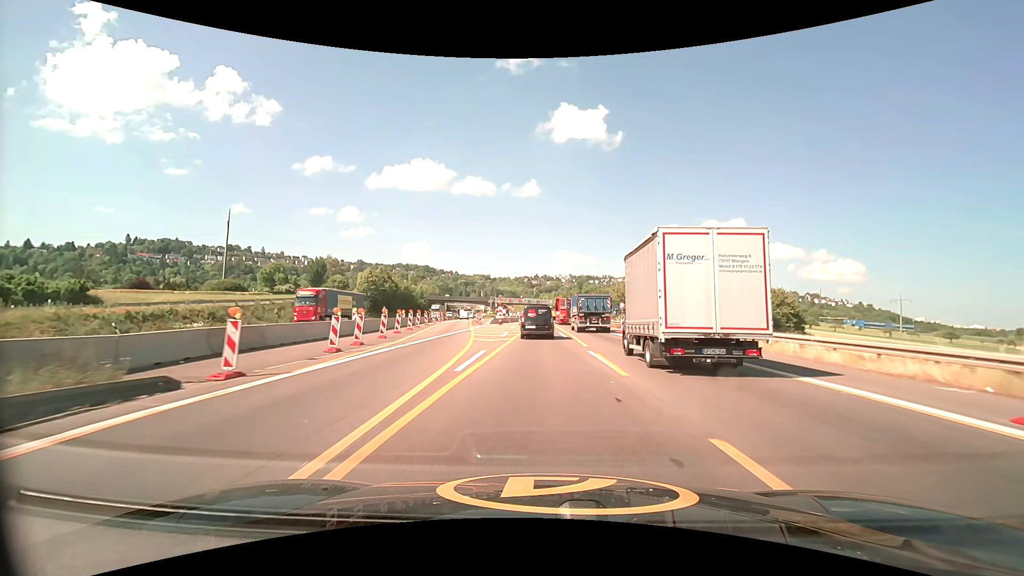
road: motorway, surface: asphalt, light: Day
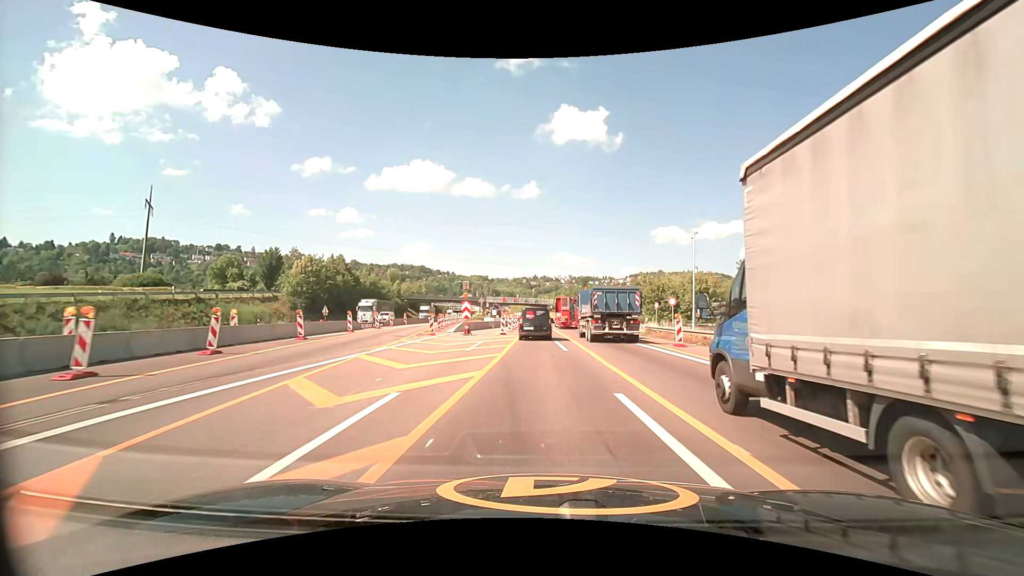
(0.0, +28.6) m; 0°
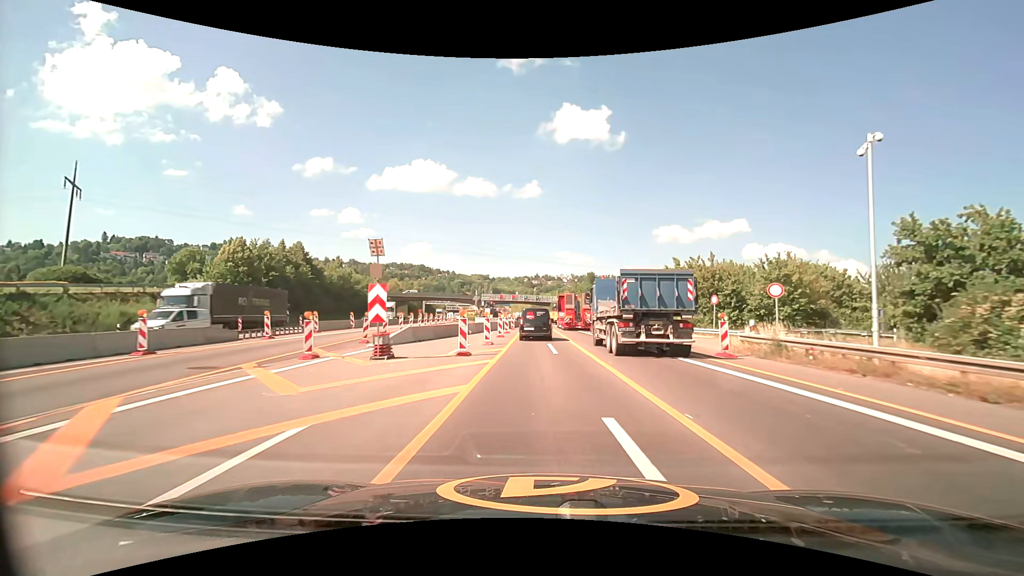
(0.0, +19.5) m; 0°
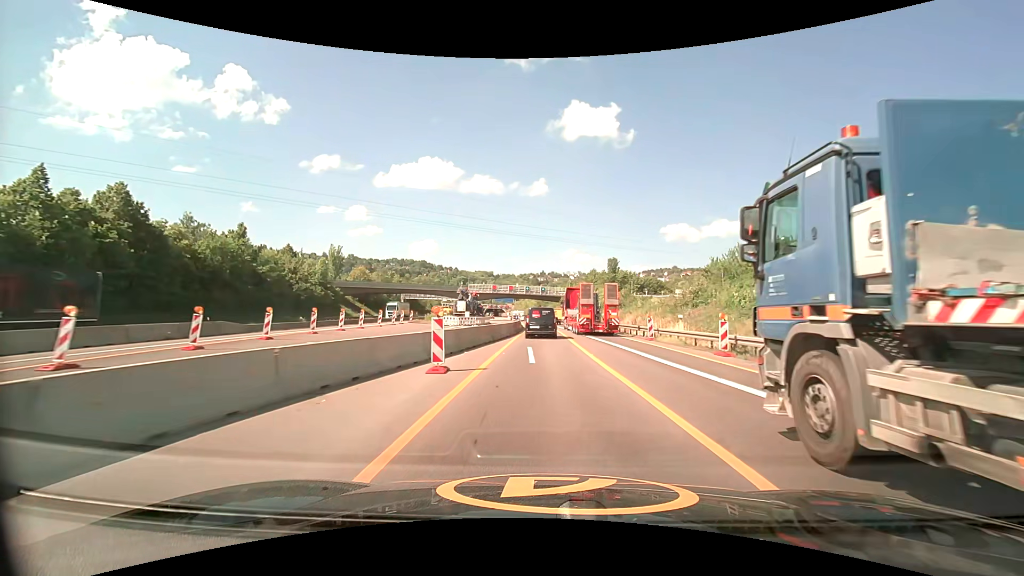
(-0.2, +39.5) m; -1°
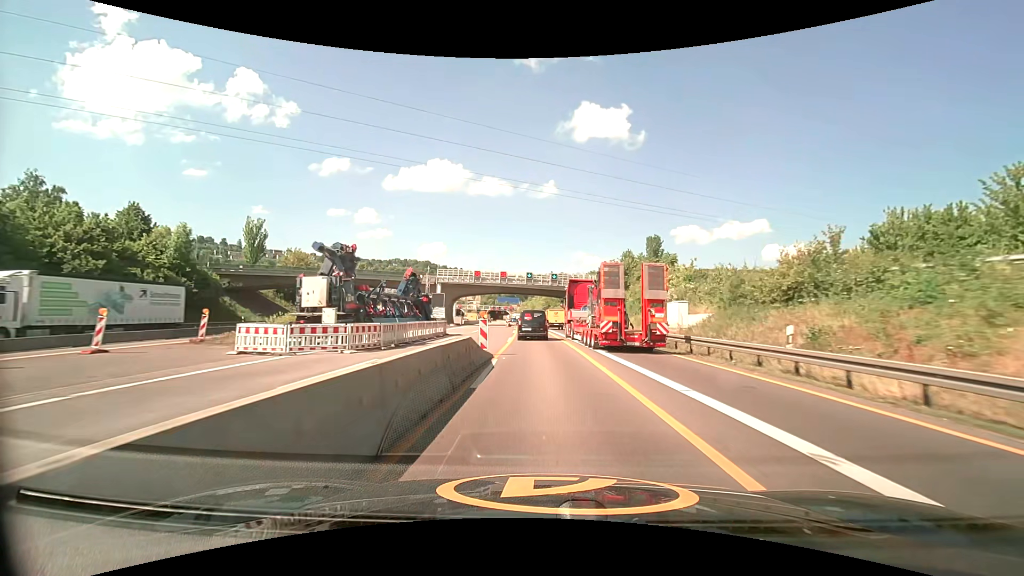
(-0.1, +41.2) m; -1°
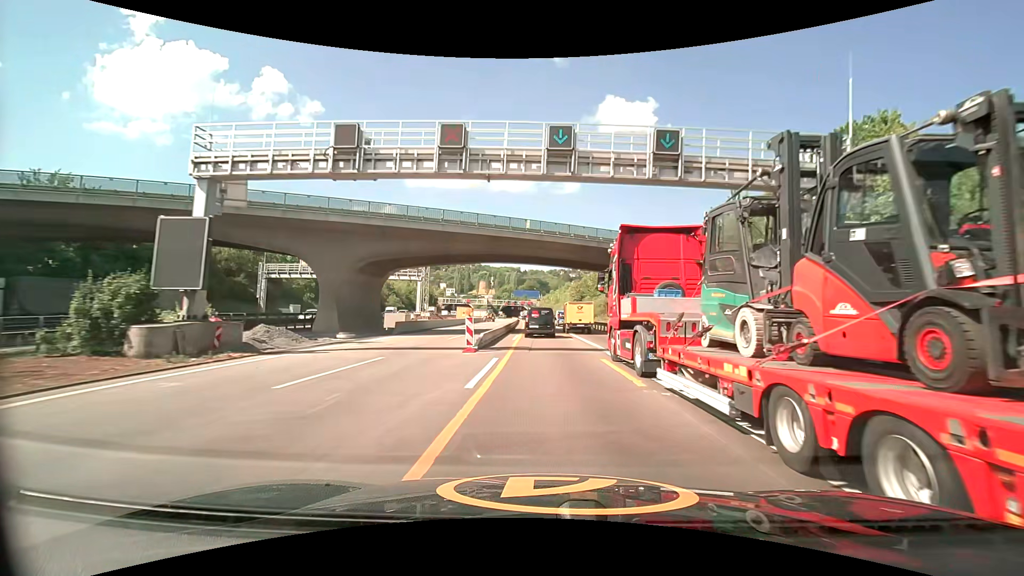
(-1.4, +54.4) m; -3°
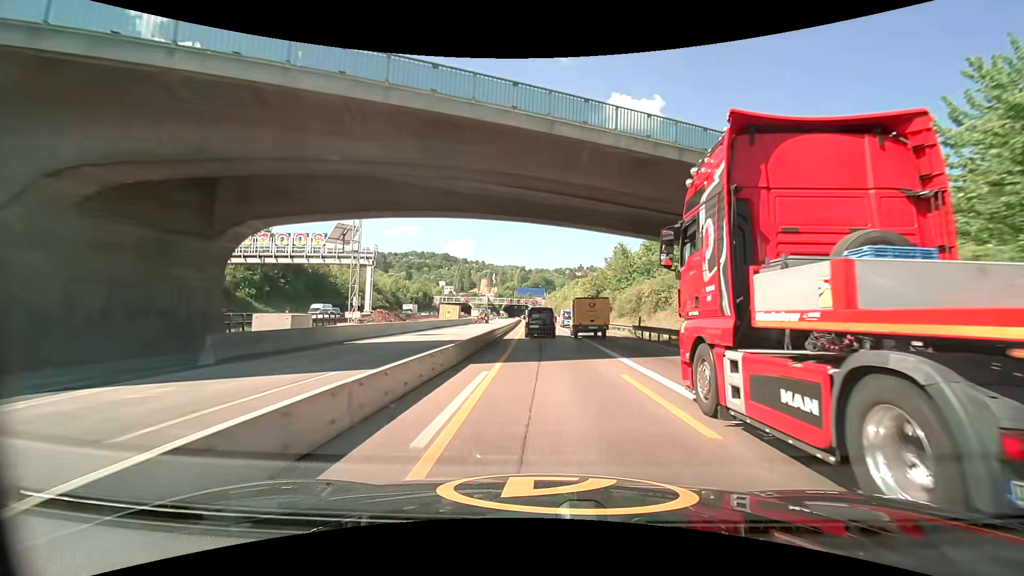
(-0.1, +21.7) m; 0°
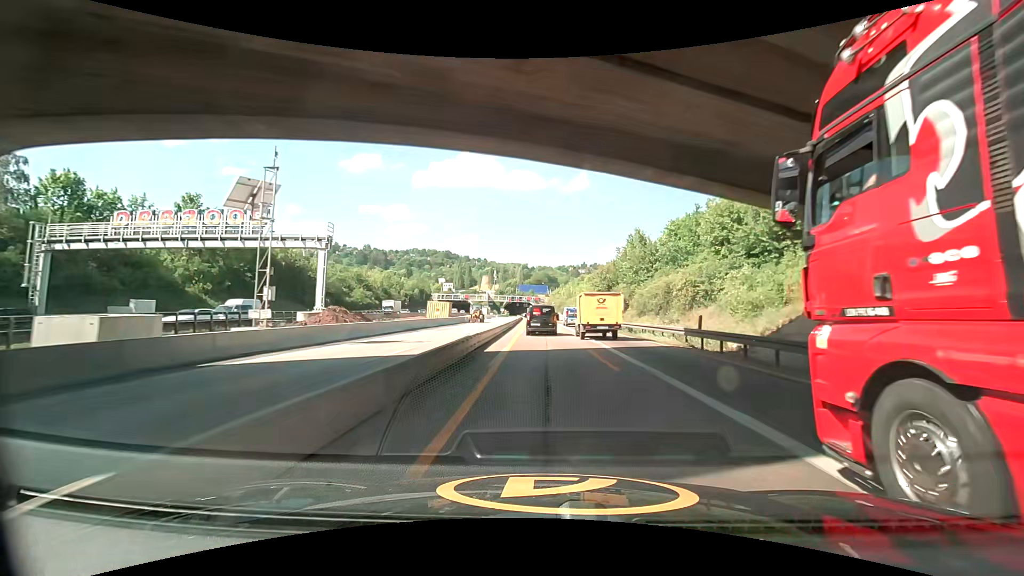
(-0.1, +10.7) m; 0°
(0, +10) (0, +20) (0, +30) (-1, +40) (-1, +50) (-1, +60) (-1, +70) (-1, +80) (-2, +90) (-2, +100) m
